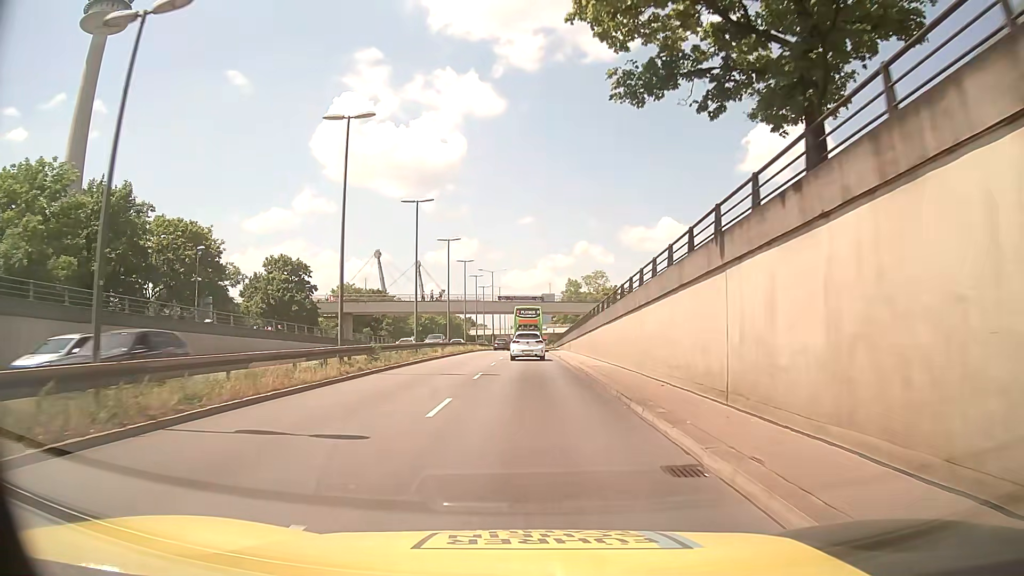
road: trunk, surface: asphalt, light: Day
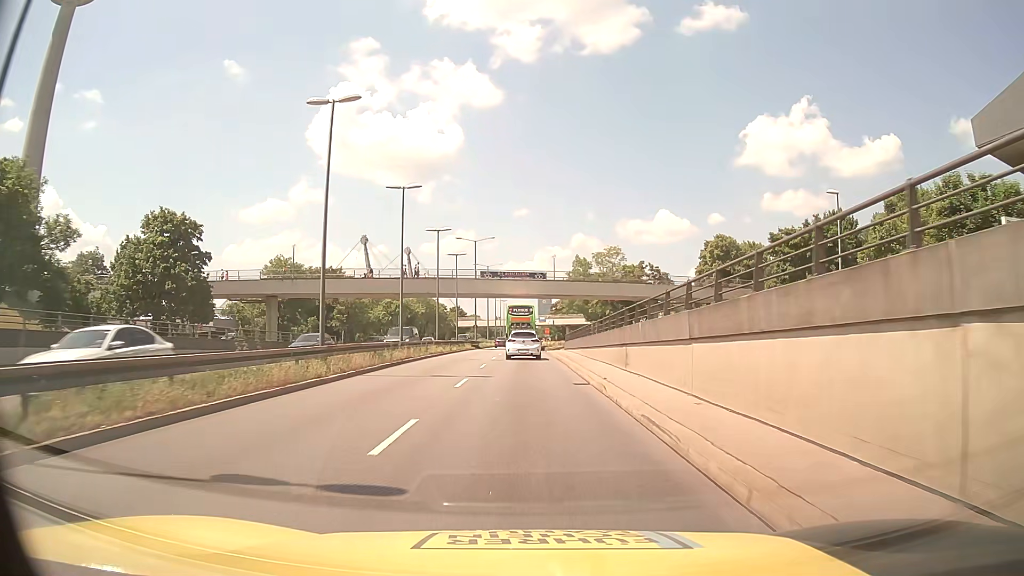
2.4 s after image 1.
(+0.2, +30.4) m; 0°
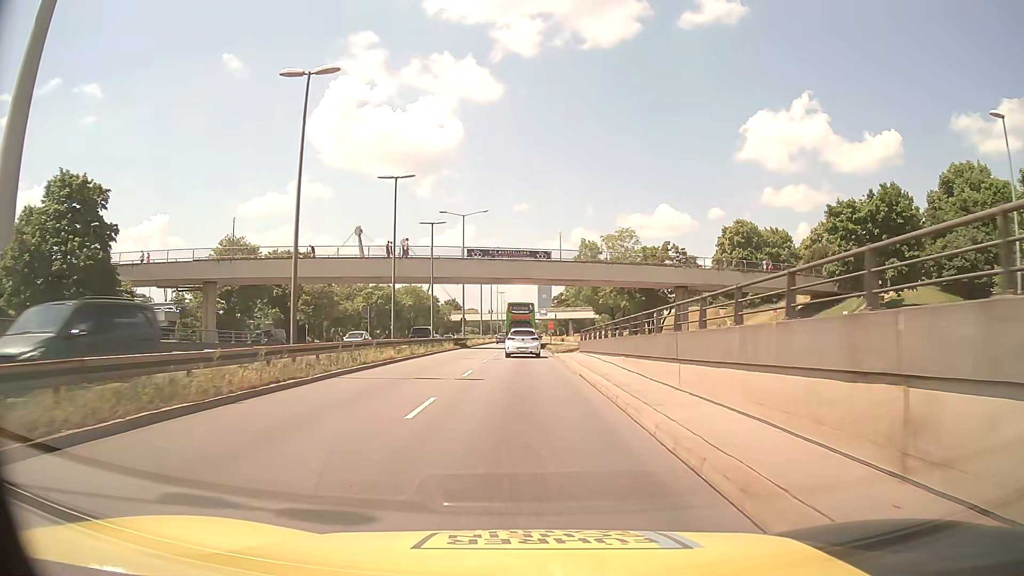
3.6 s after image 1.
(0.0, +15.4) m; 0°
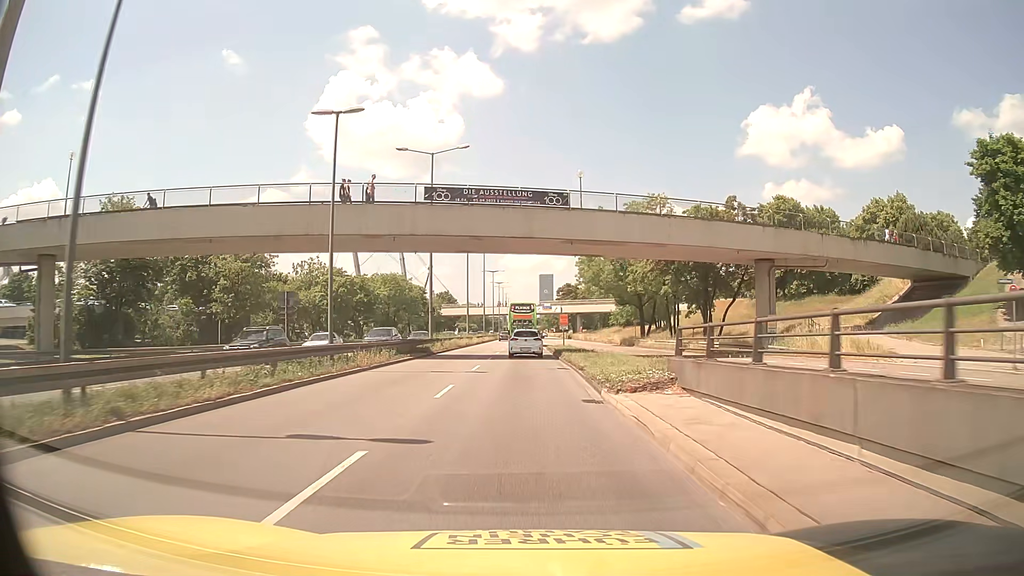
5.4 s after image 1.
(-0.1, +23.5) m; 0°
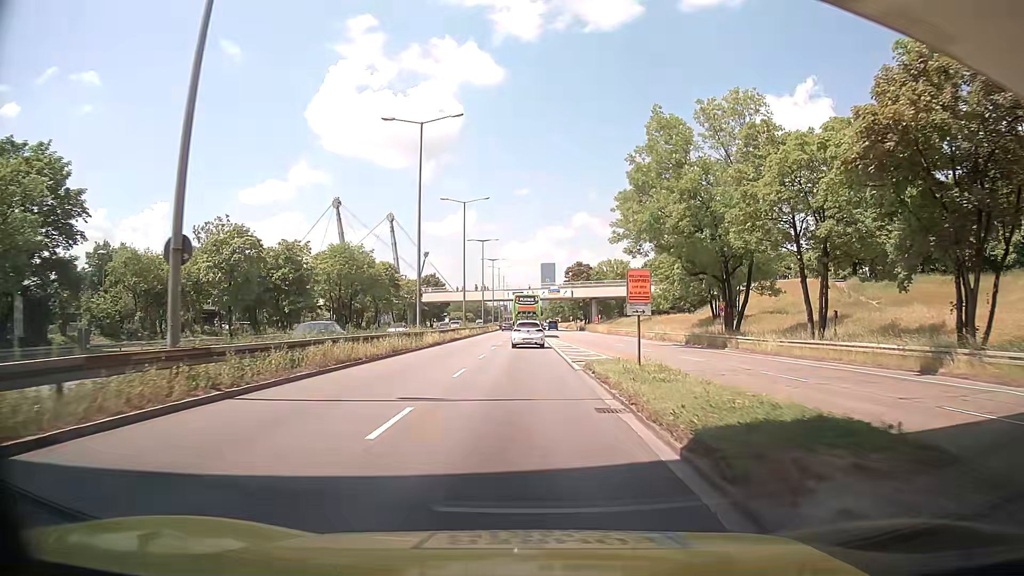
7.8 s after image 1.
(-0.1, +32.9) m; 0°
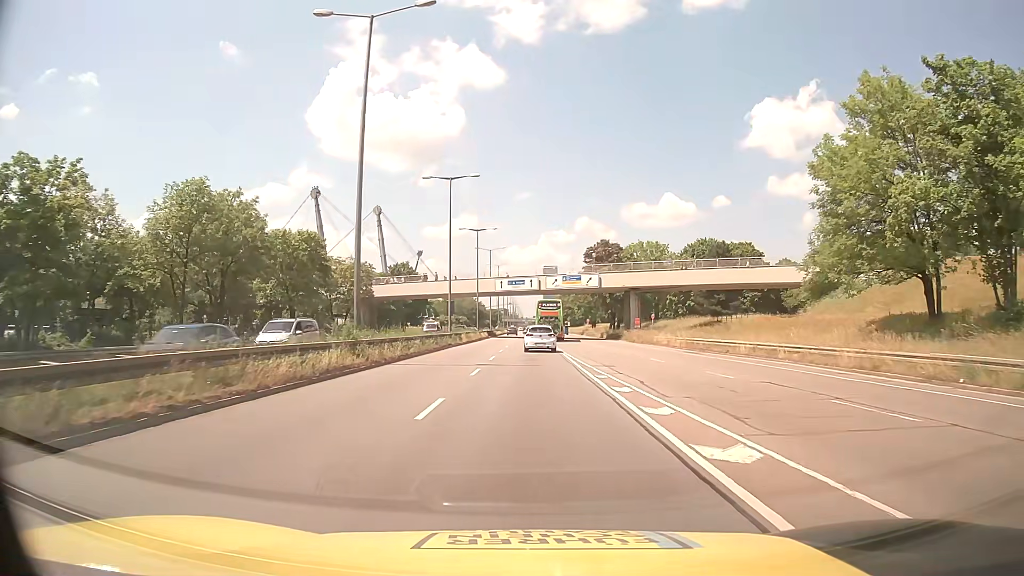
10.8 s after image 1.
(-0.3, +42.8) m; 0°
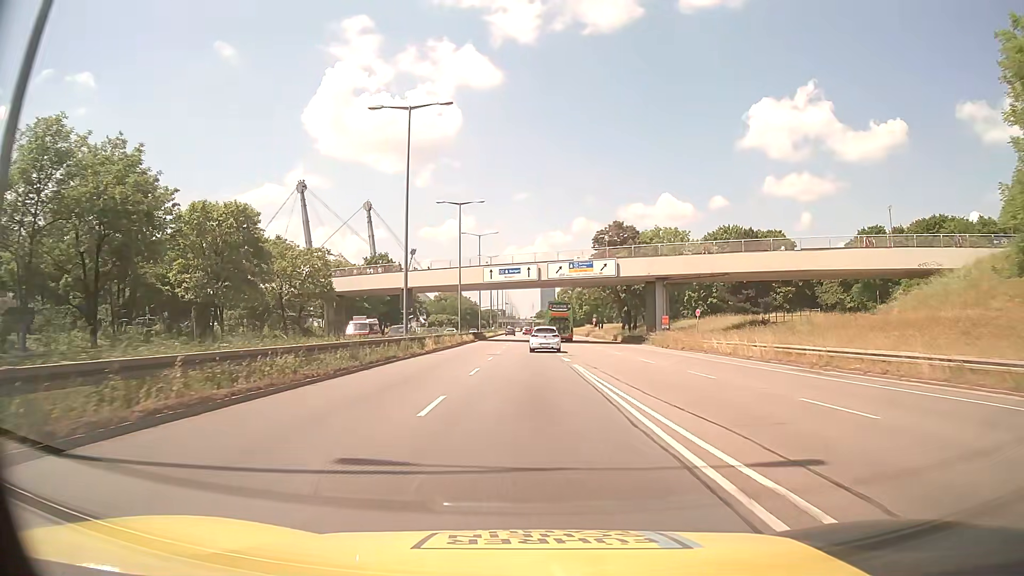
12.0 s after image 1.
(0.0, +17.6) m; 0°
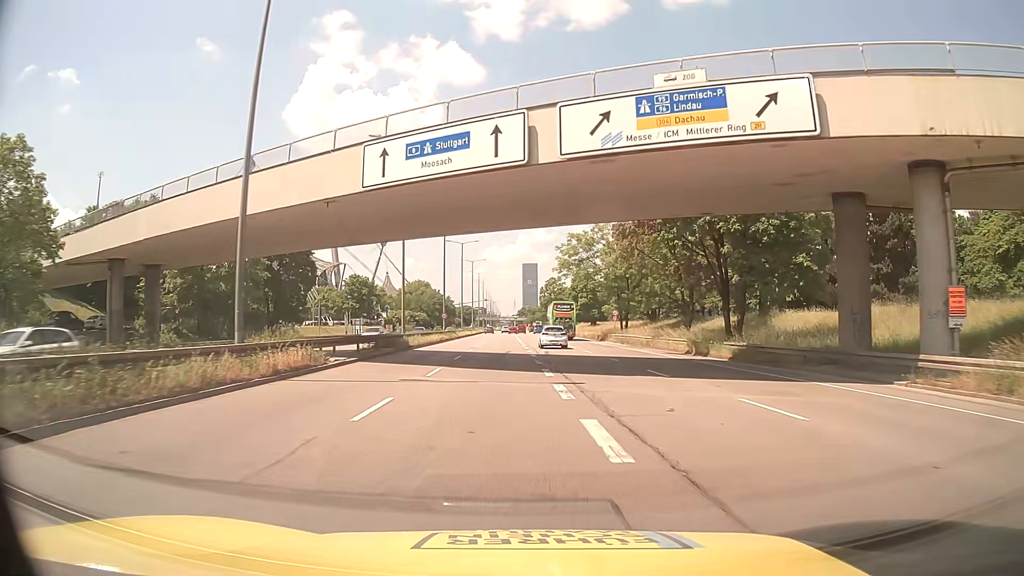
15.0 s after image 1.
(+0.5, +45.0) m; +1°
(0, +10) (0, +20) (0, +30) (+1, +40) (+1, +50) (+1, +60) (+1, +70) (+1, +80) (+1, +90) (0, +100) m
